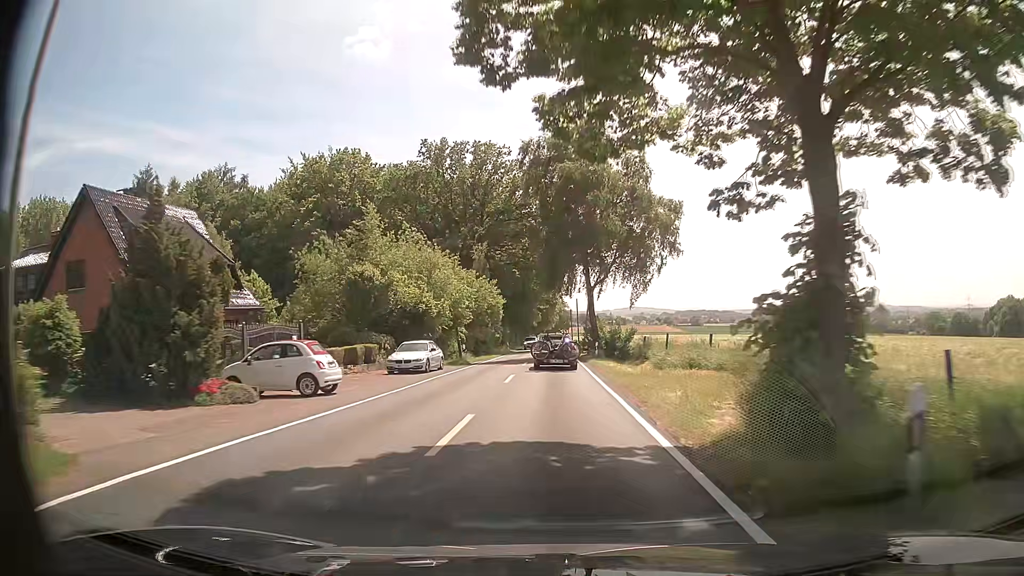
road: tertiary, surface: asphalt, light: Day
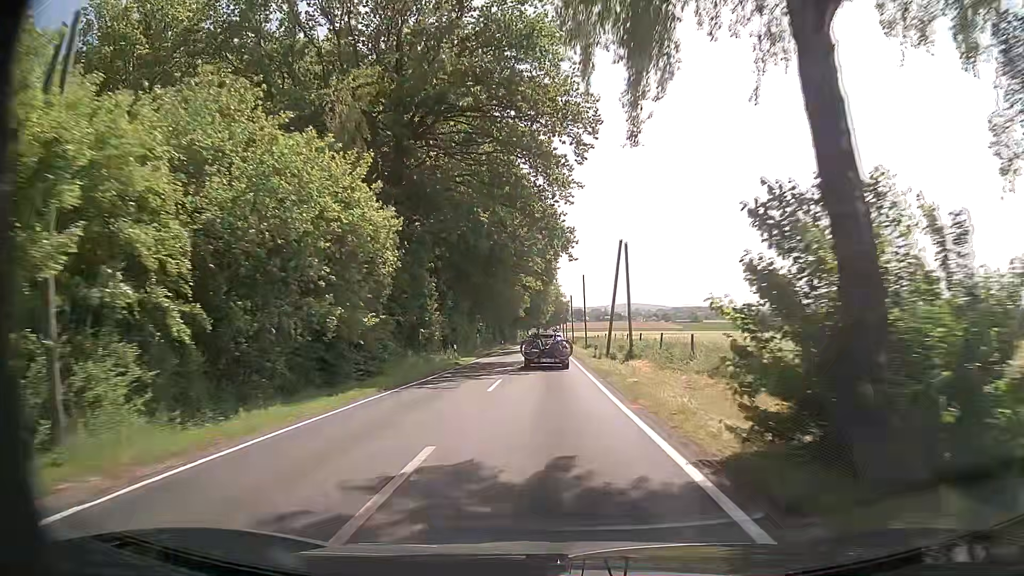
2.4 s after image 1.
(+0.3, +39.4) m; +1°
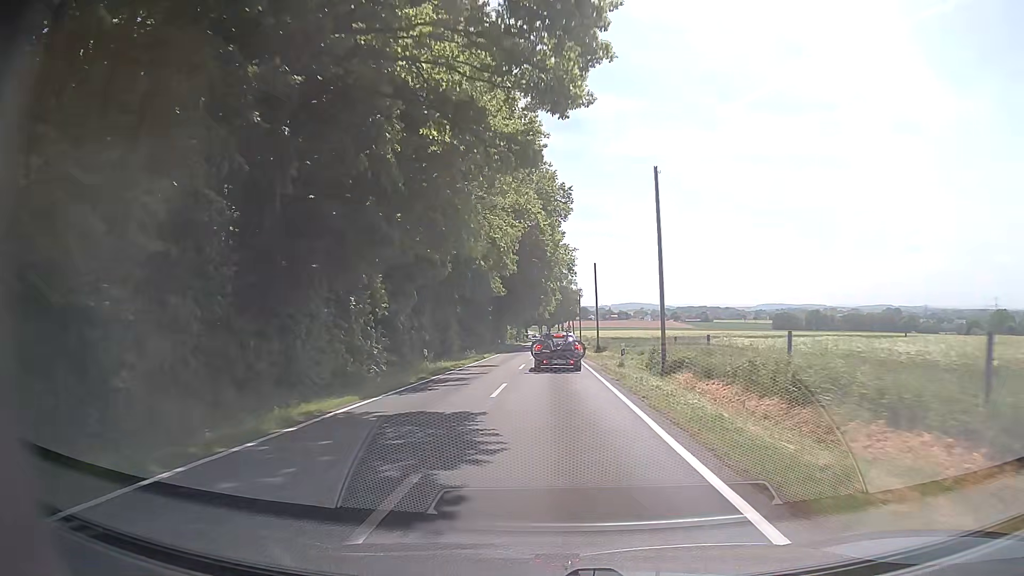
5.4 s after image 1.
(-0.3, +49.5) m; 0°
(0, +10) (0, +20) (0, +30) (0, +40) (0, +50) (0, +60) (0, +70) (0, +80) (+1, +90) (+1, +100) m
